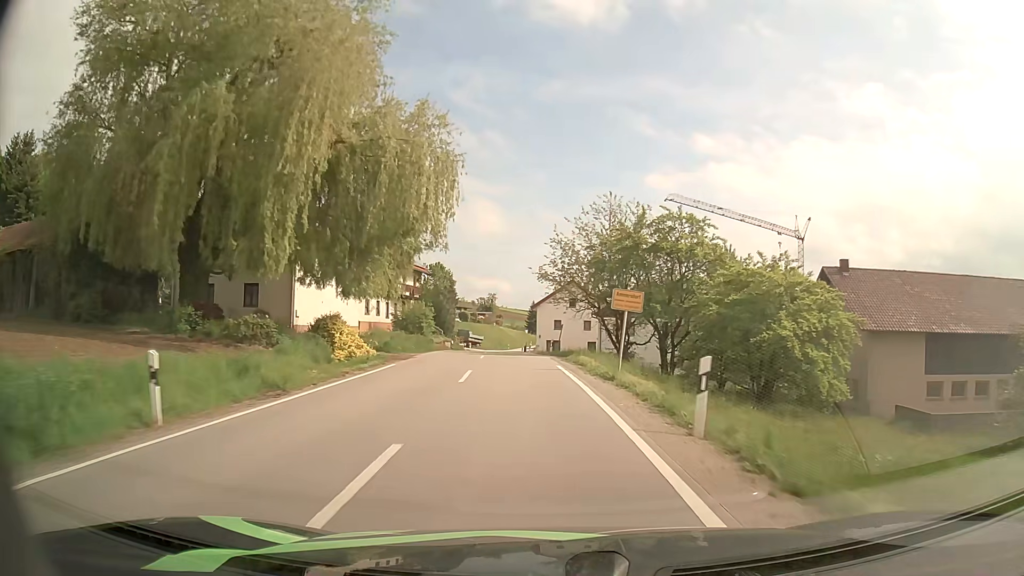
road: secondary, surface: asphalt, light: Day
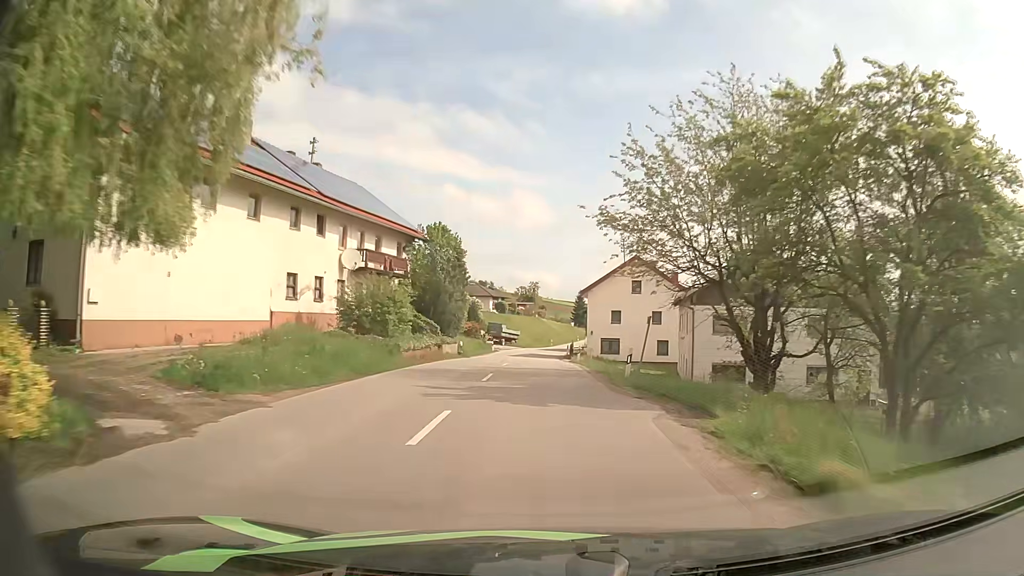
(-0.7, +20.3) m; -3°
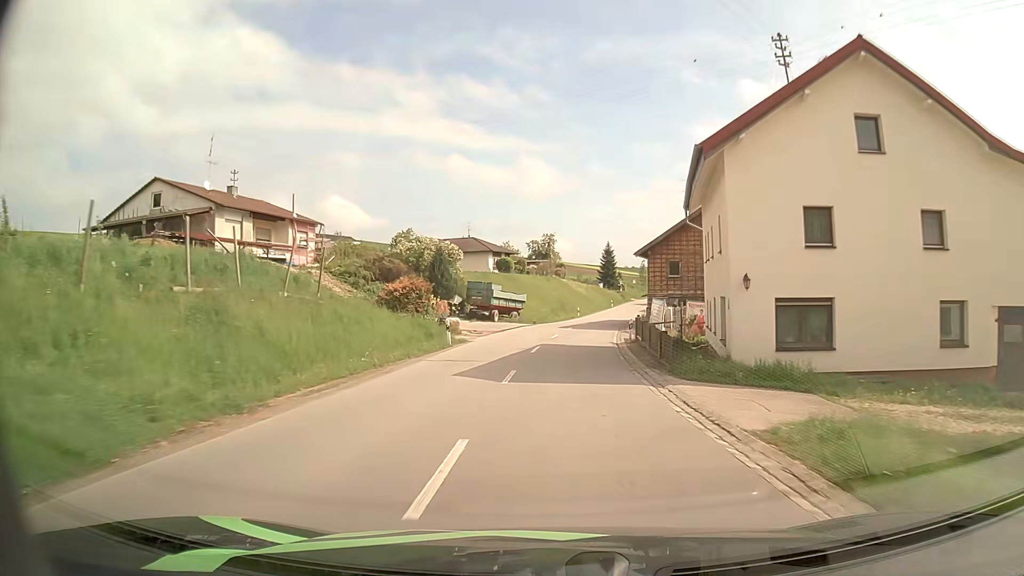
(-1.2, +39.0) m; -2°
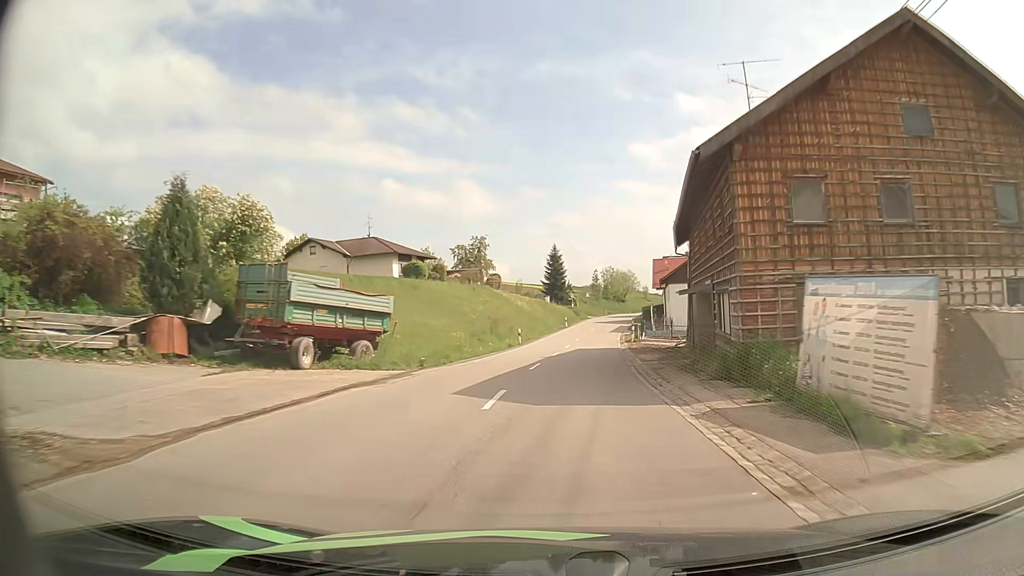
(+0.9, +30.5) m; +5°
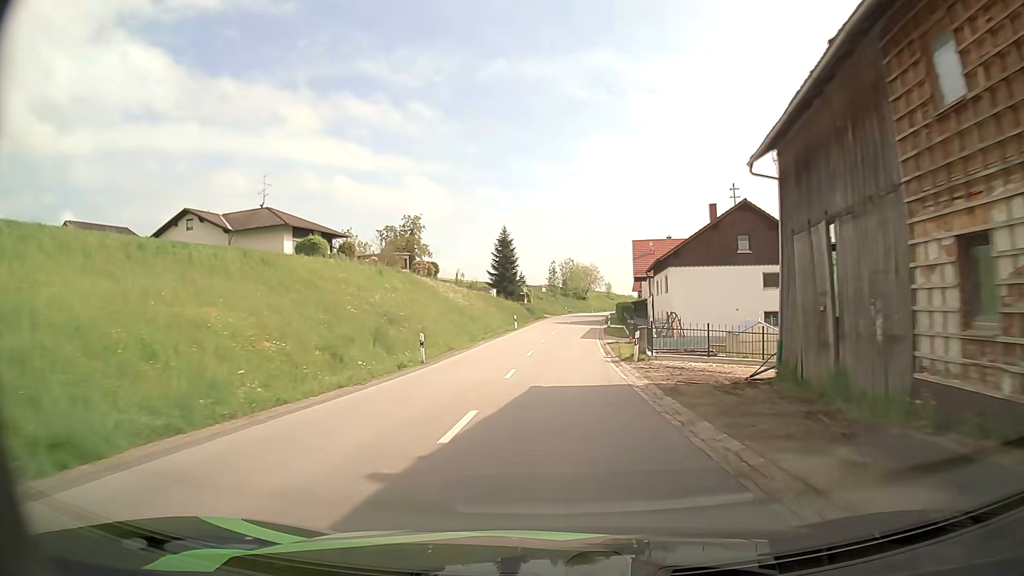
(+0.8, +20.7) m; +4°
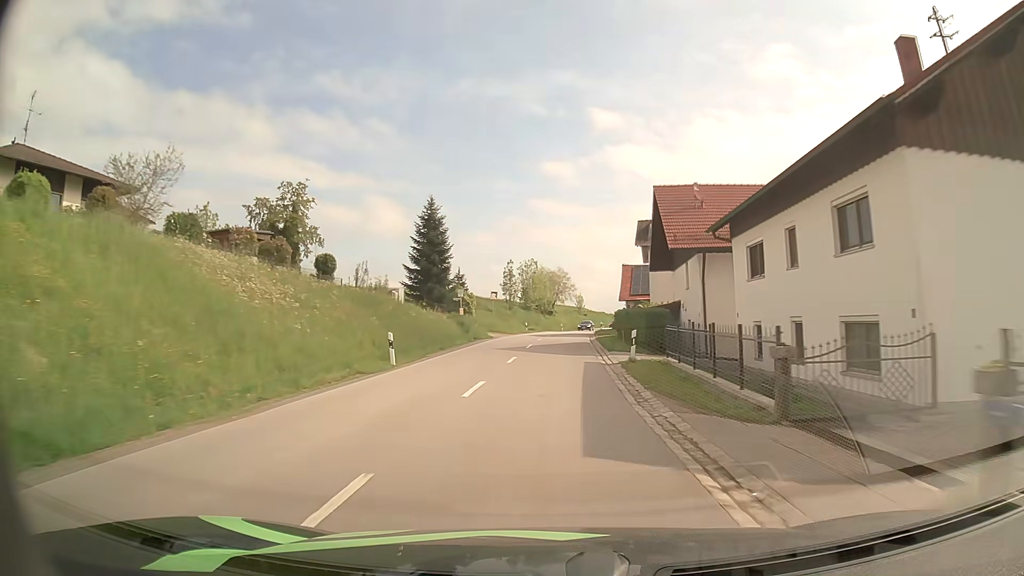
(+1.0, +32.0) m; +3°
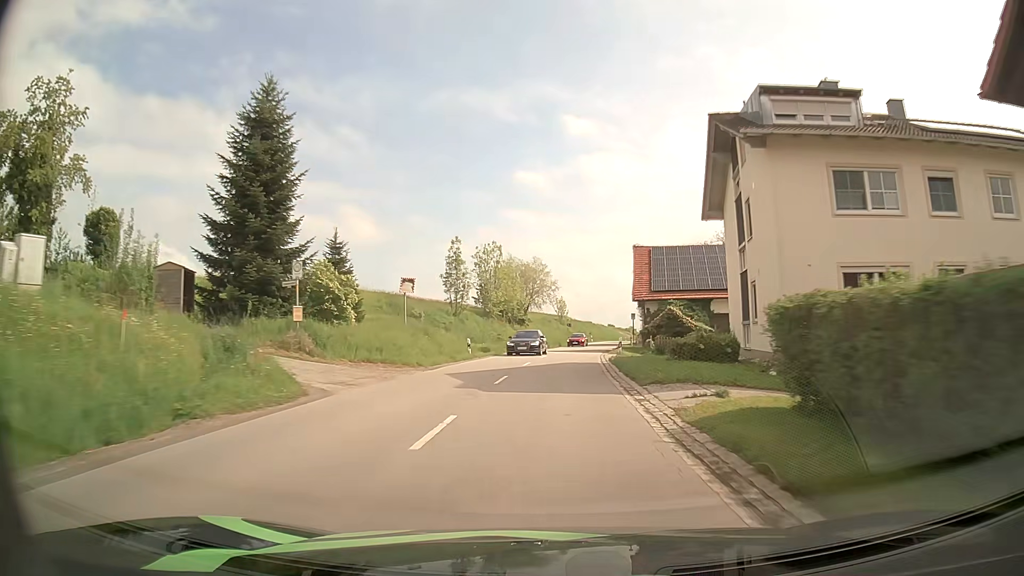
(+0.5, +31.9) m; +2°
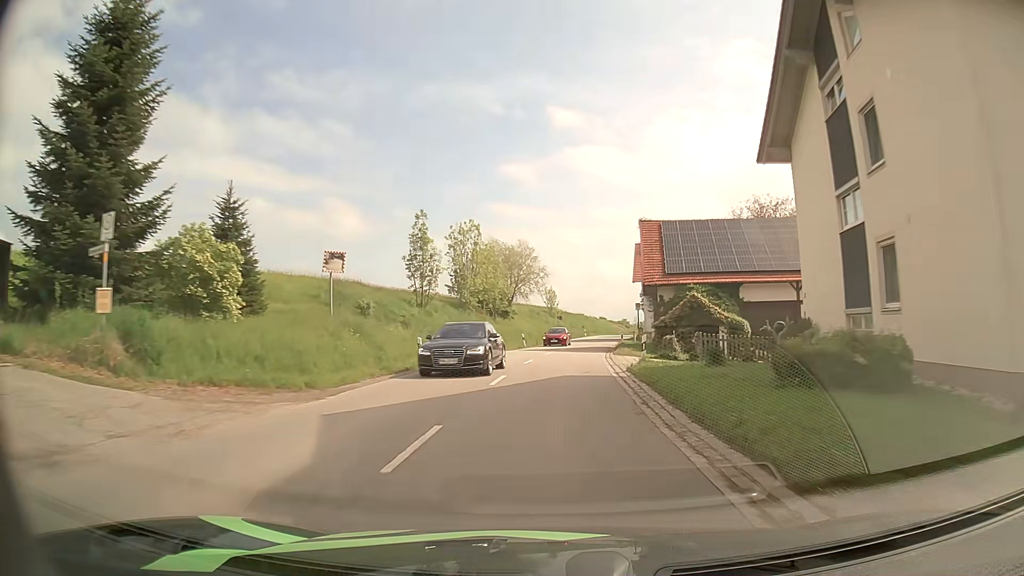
(+0.1, +10.3) m; +1°
(0, +10) (0, +20) (+1, +30) (+2, +40) (+3, +50) (+4, +60) (+6, +70) (+7, +80) (+9, +89) (+11, +99) m
